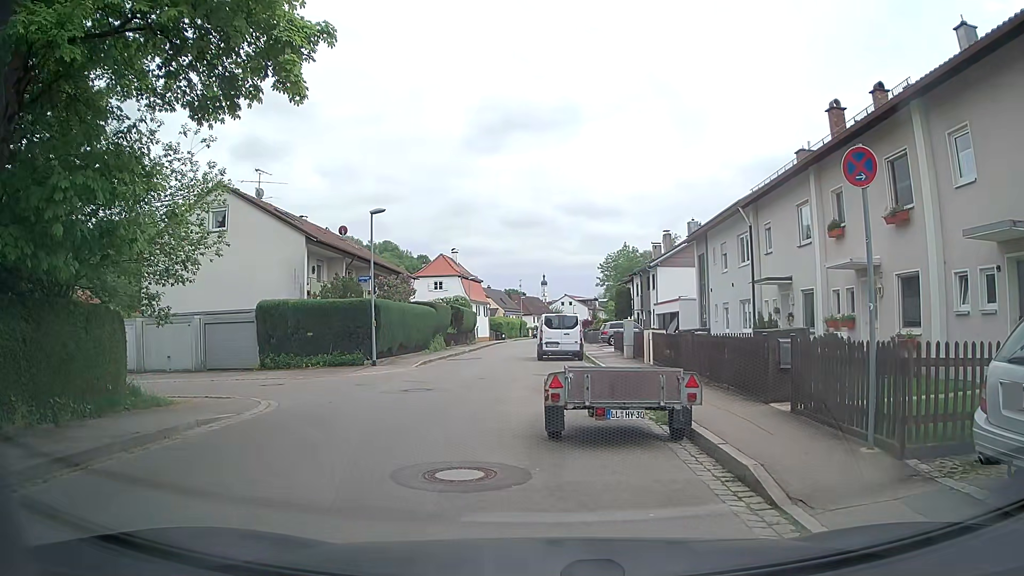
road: tertiary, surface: asphalt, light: Day
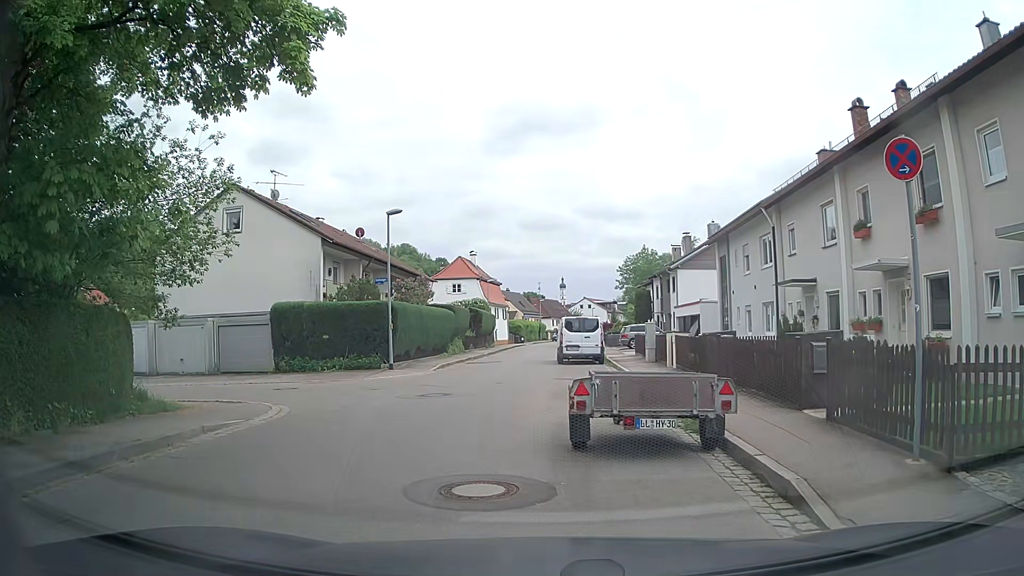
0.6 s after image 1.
(0.0, +0.5) m; 0°
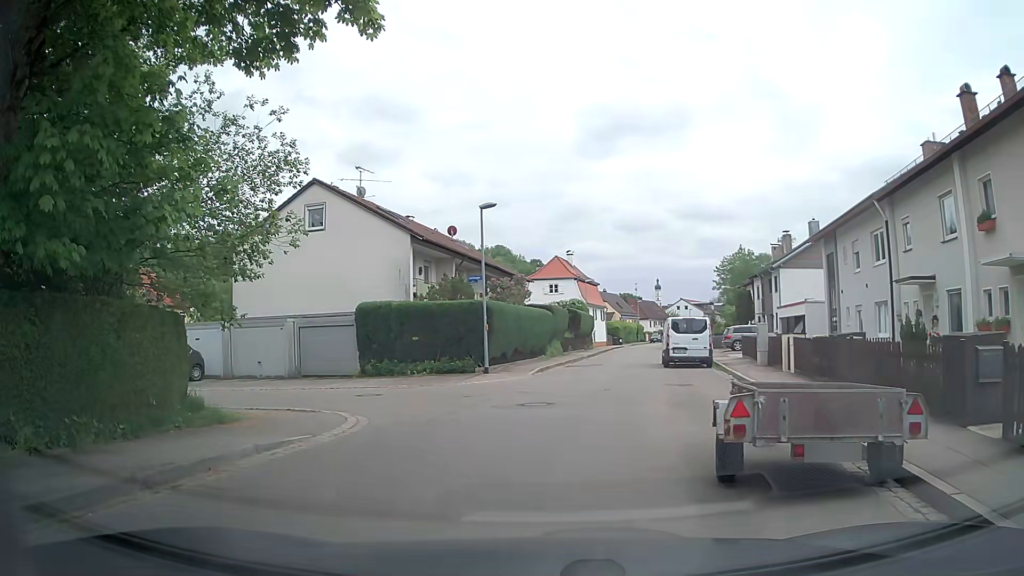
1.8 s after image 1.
(-0.1, +1.8) m; -7°
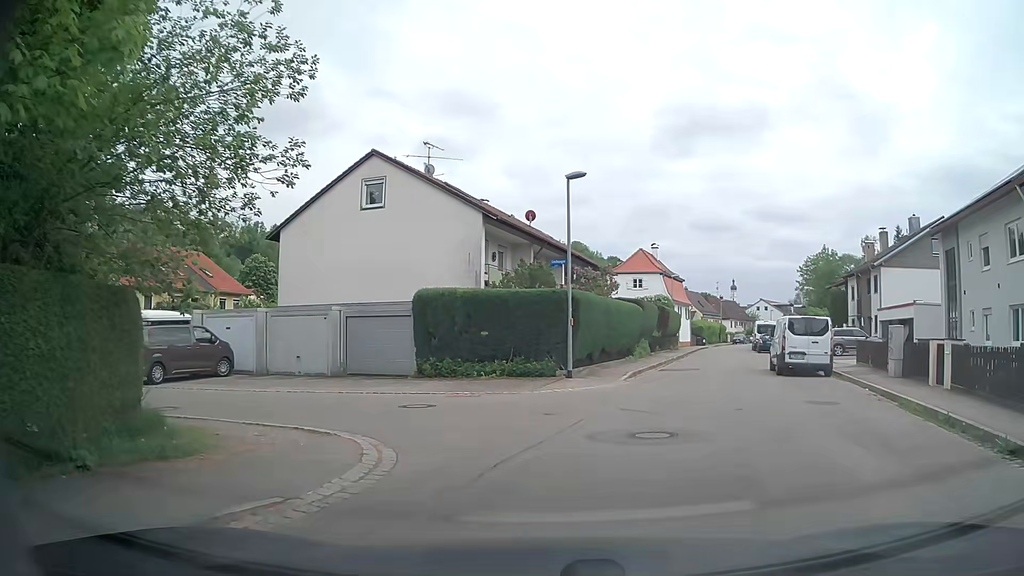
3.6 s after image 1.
(-0.6, +4.4) m; -6°
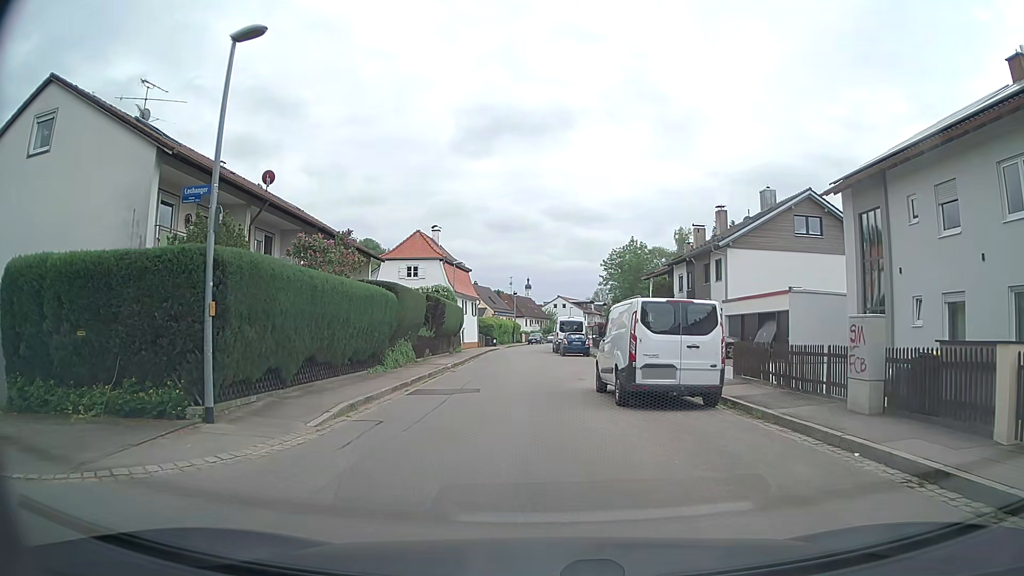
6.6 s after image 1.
(+1.9, +10.3) m; +17°
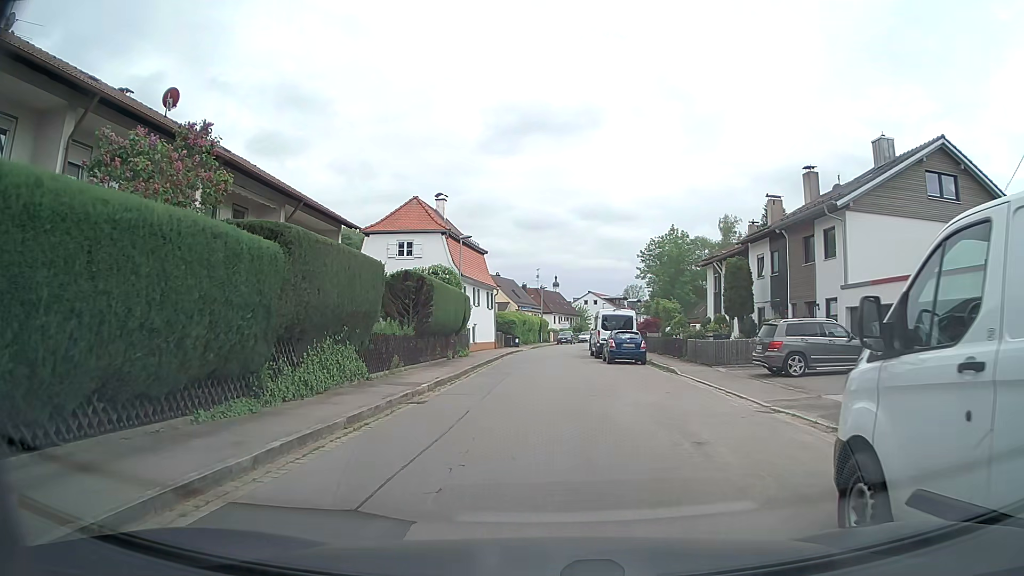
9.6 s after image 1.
(-0.7, +12.0) m; -3°
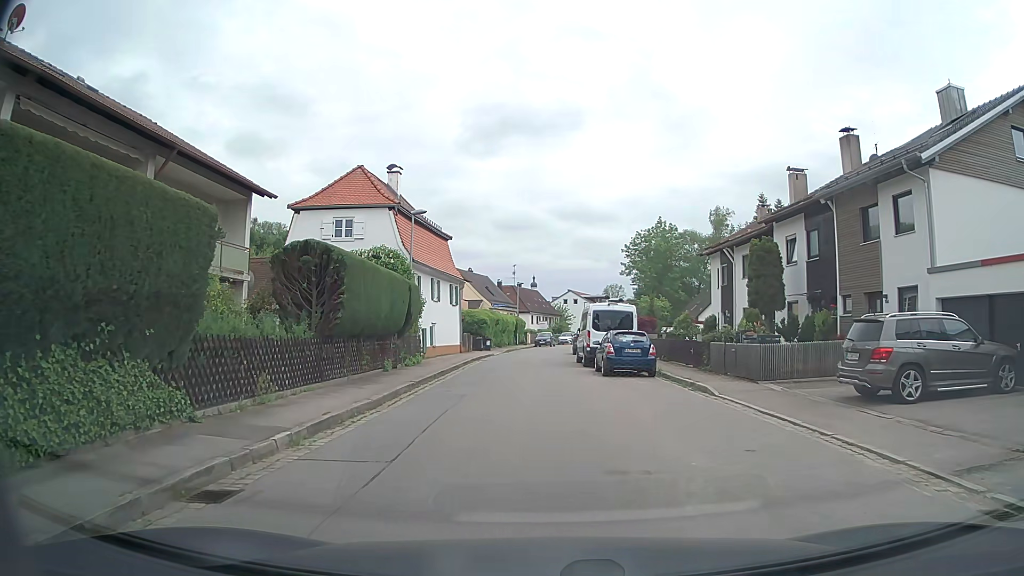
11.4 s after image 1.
(0.0, +7.7) m; +1°
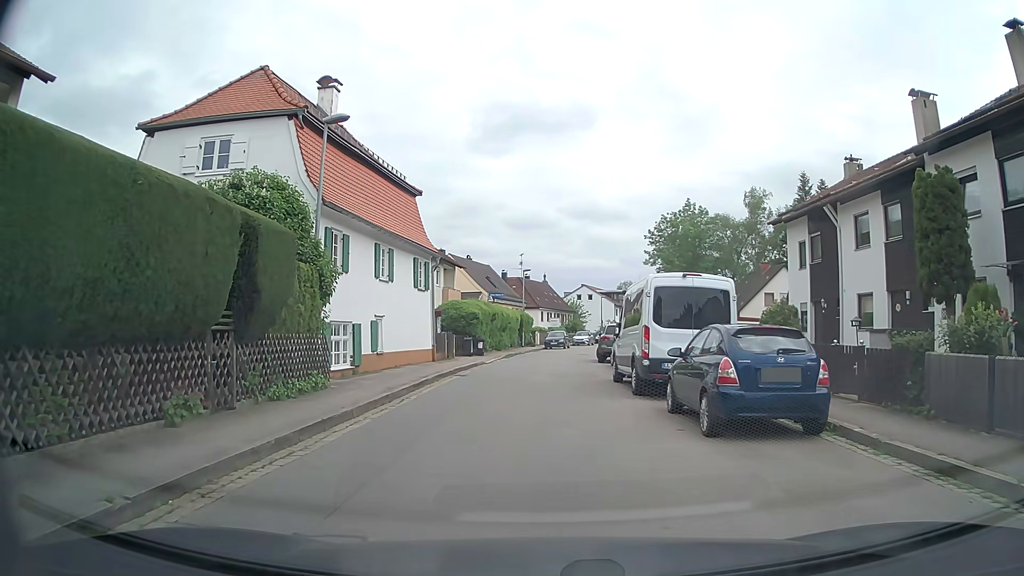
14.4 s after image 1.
(-0.1, +12.7) m; -1°
(0, +10) (0, +20) (0, +30) (+2, +40) (+4, +49) (+6, +59) (+8, +69) (+10, +79) (+12, +89) (+15, +98) m
